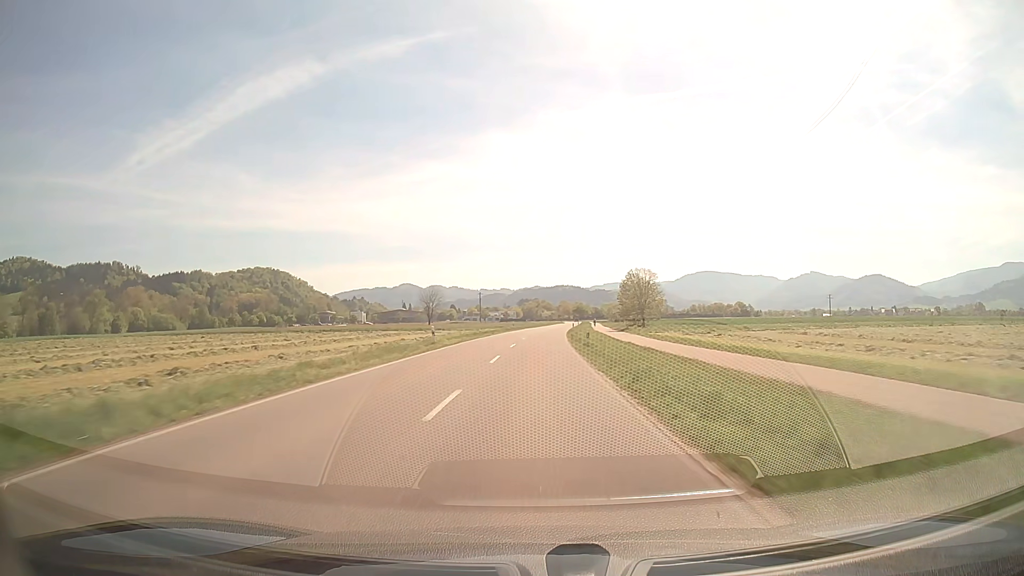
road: secondary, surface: asphalt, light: Day
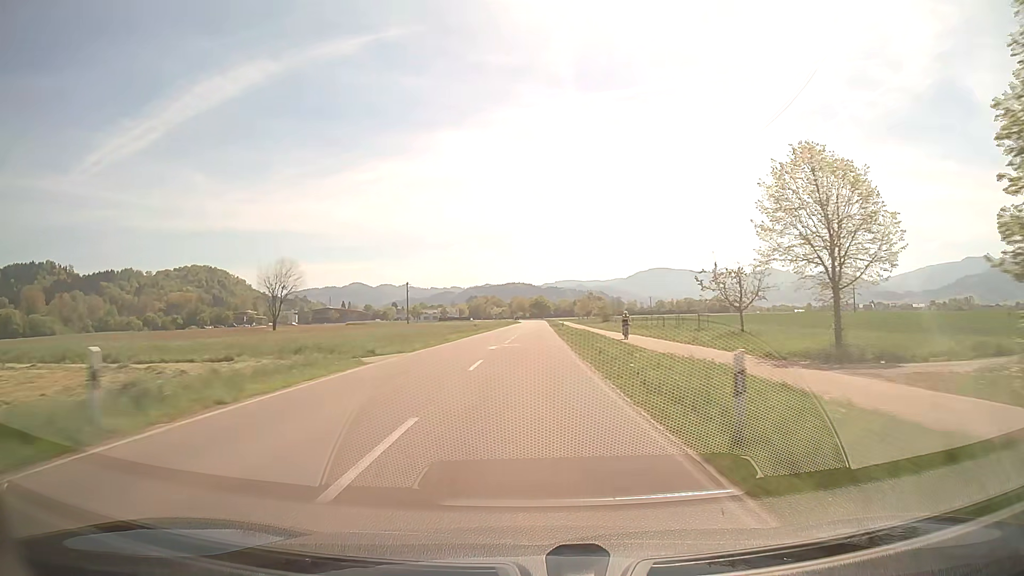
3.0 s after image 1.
(+2.4, +76.1) m; +4°
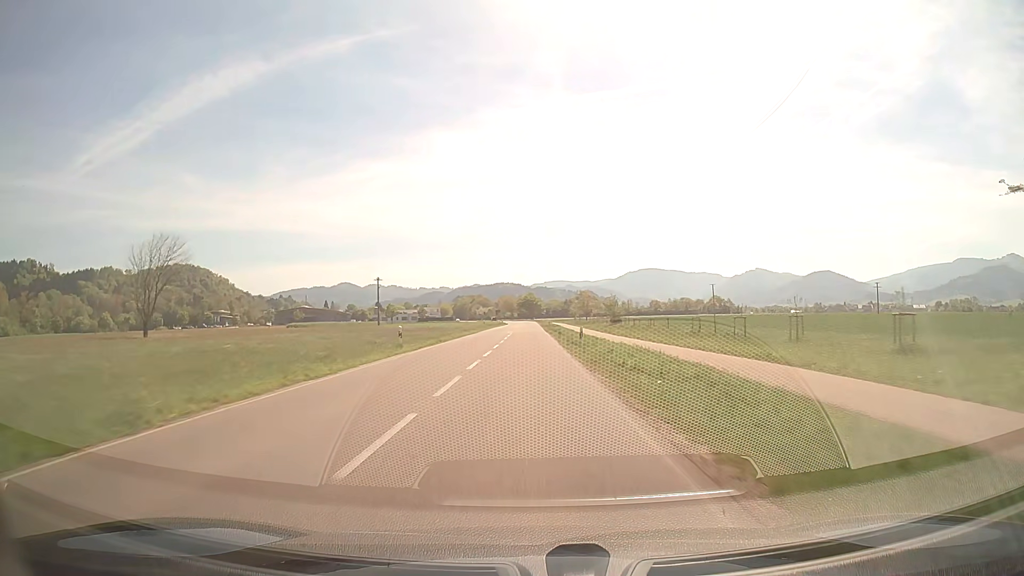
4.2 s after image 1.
(+0.2, +29.3) m; +1°
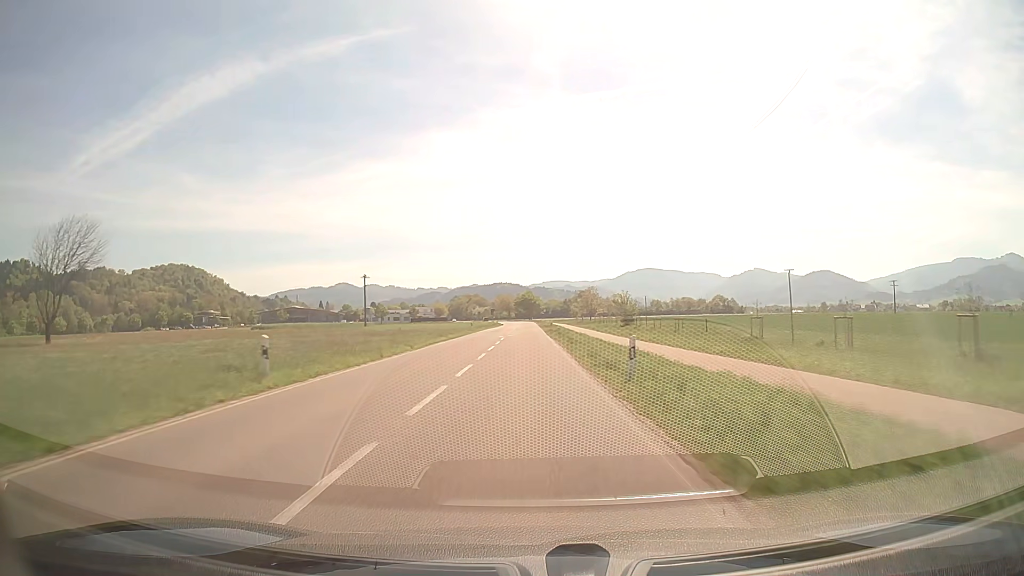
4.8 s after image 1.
(0.0, +14.2) m; 0°
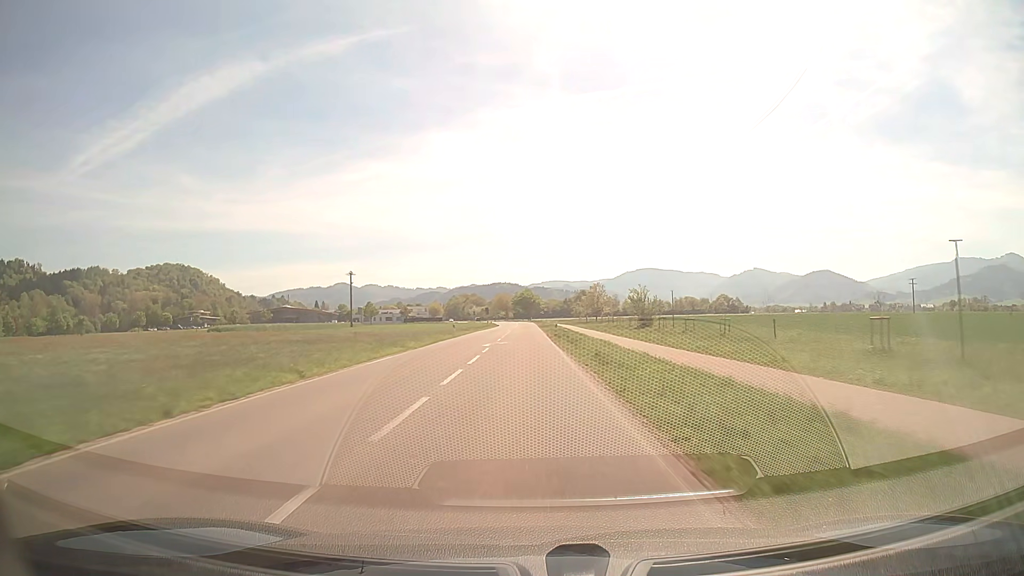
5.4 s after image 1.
(0.0, +13.9) m; 0°
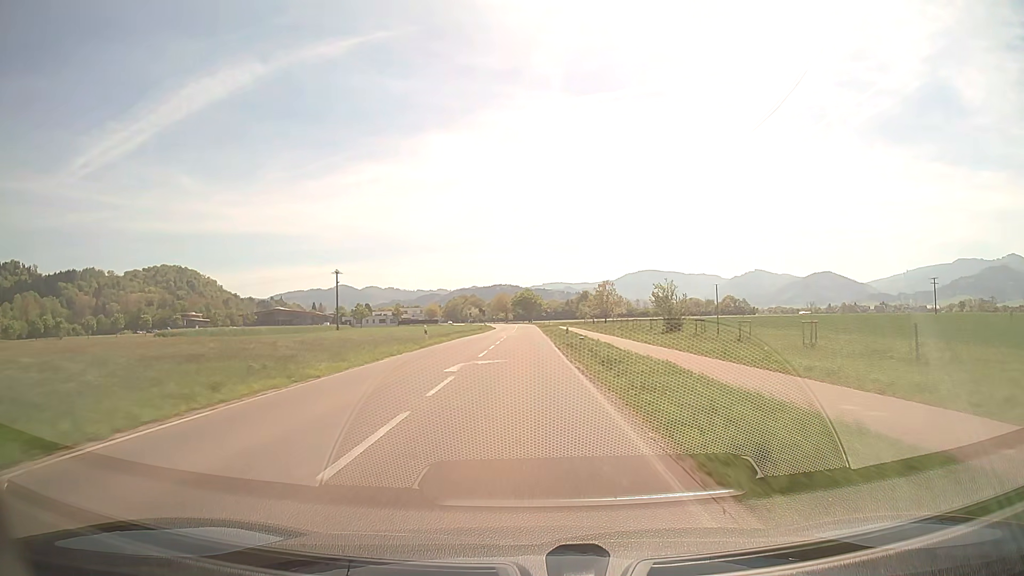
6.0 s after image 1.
(0.0, +13.6) m; 0°
